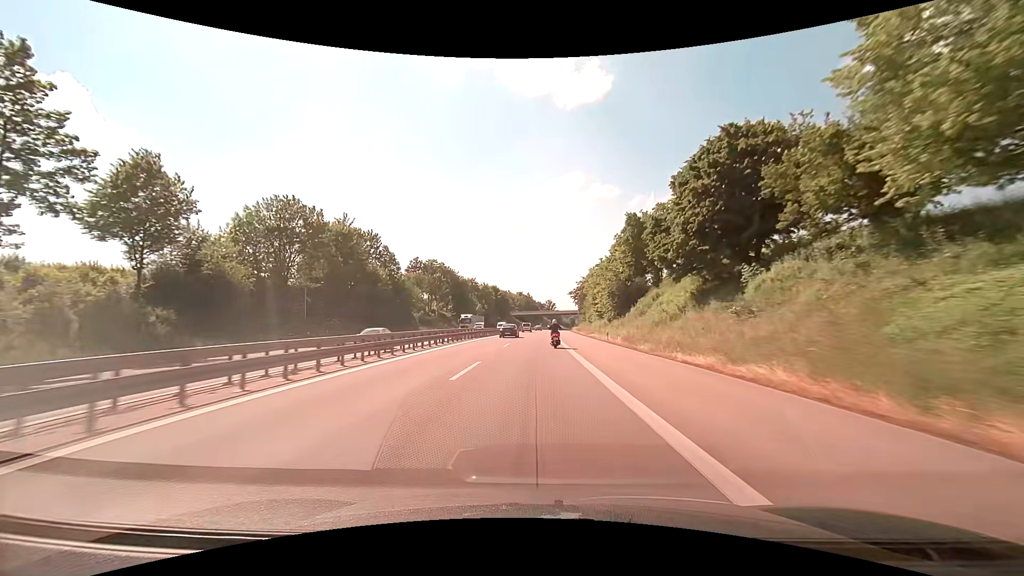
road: motorway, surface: asphalt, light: Day
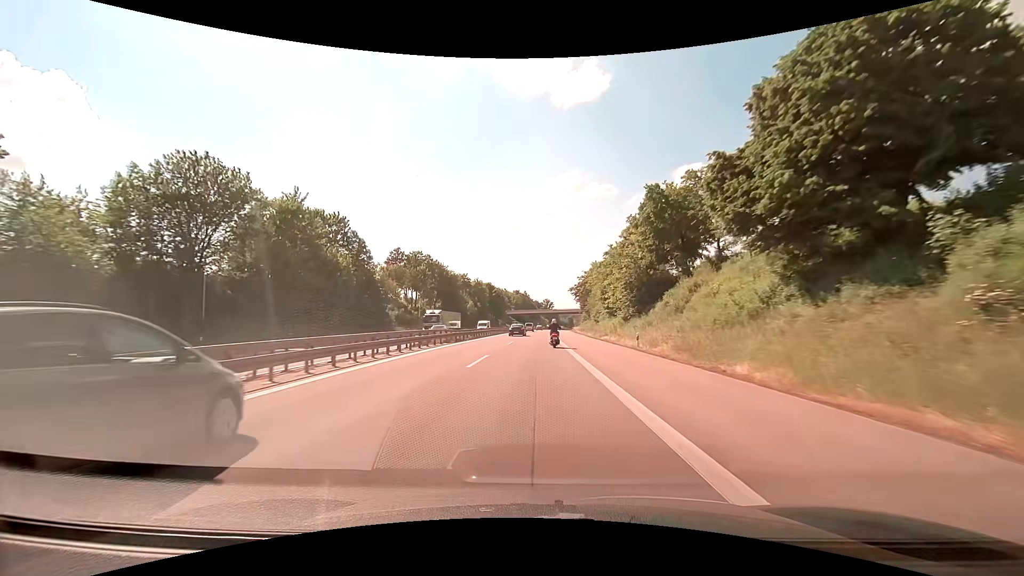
(0.0, +14.6) m; 0°
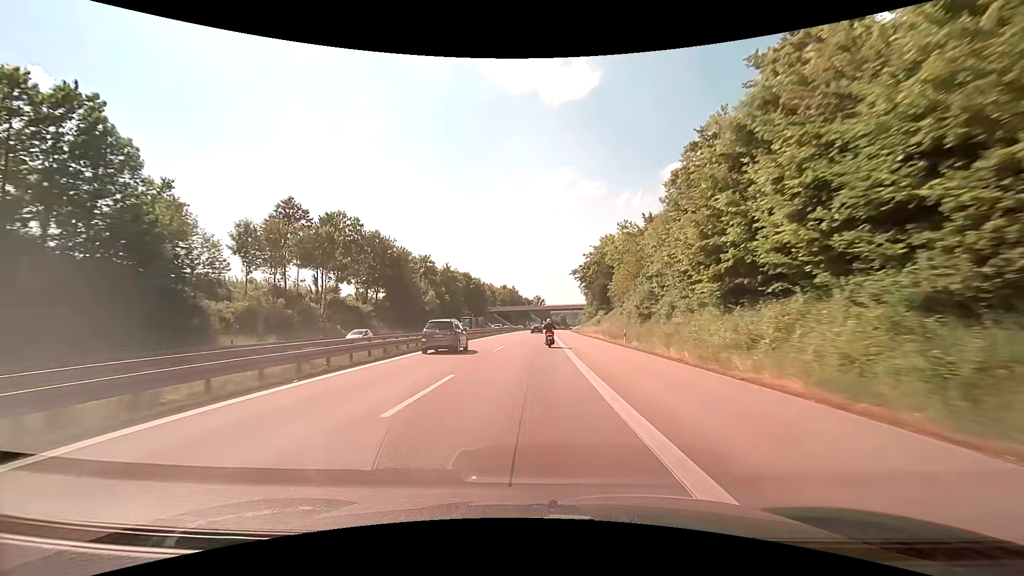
(+0.5, +44.2) m; +1°
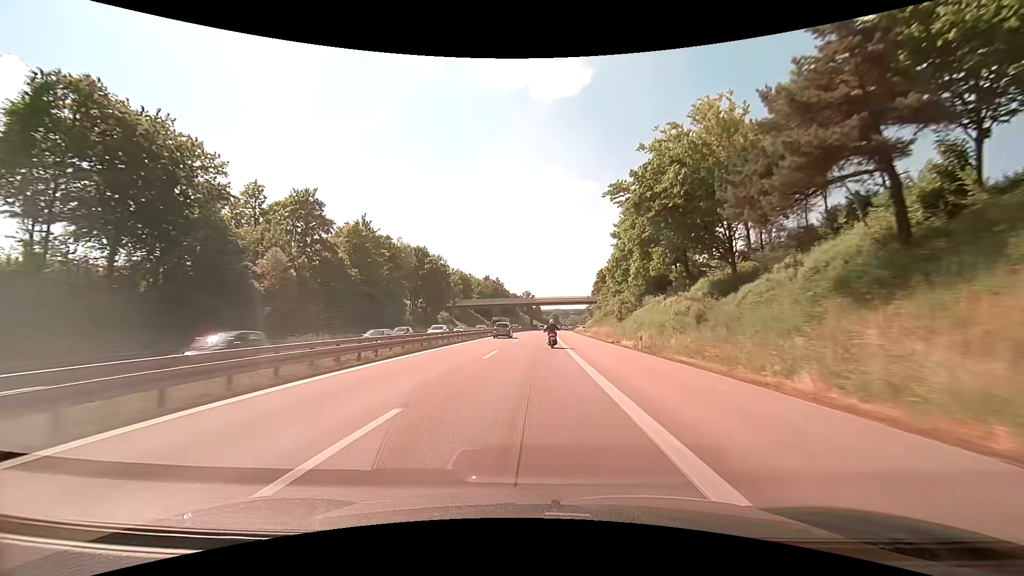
(+0.5, +59.4) m; +1°
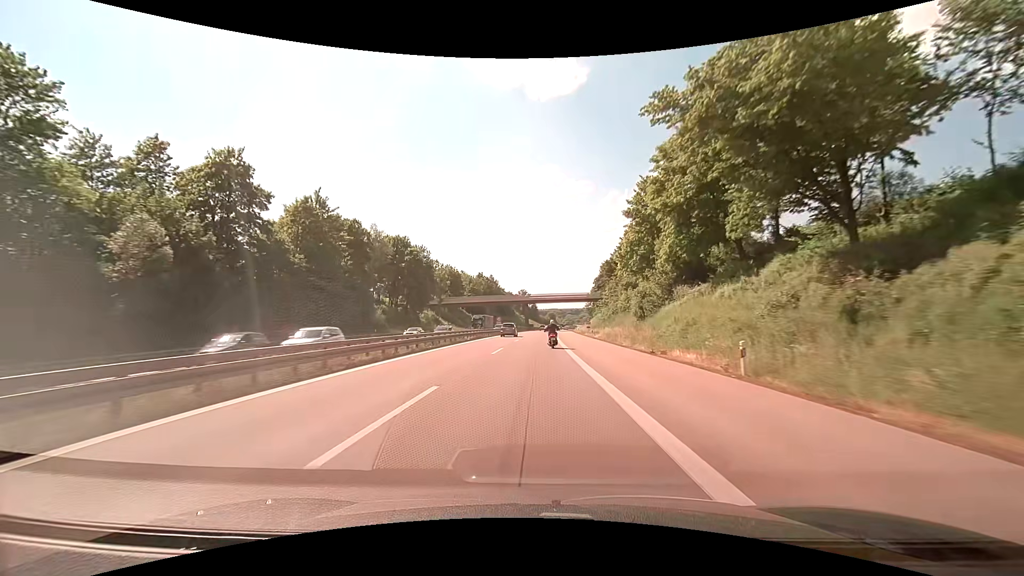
(+0.1, +15.0) m; 0°
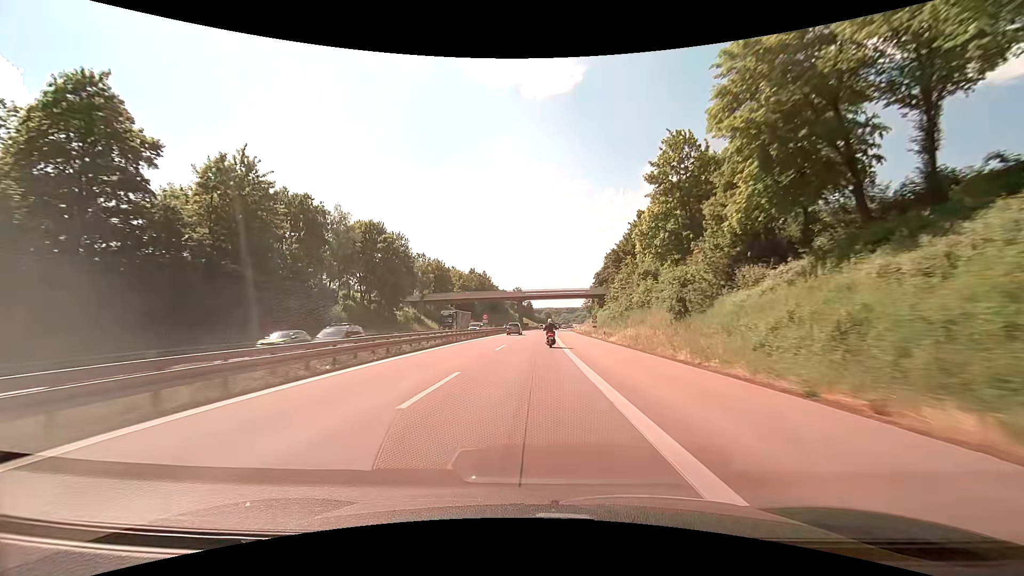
(+0.1, +15.0) m; +1°
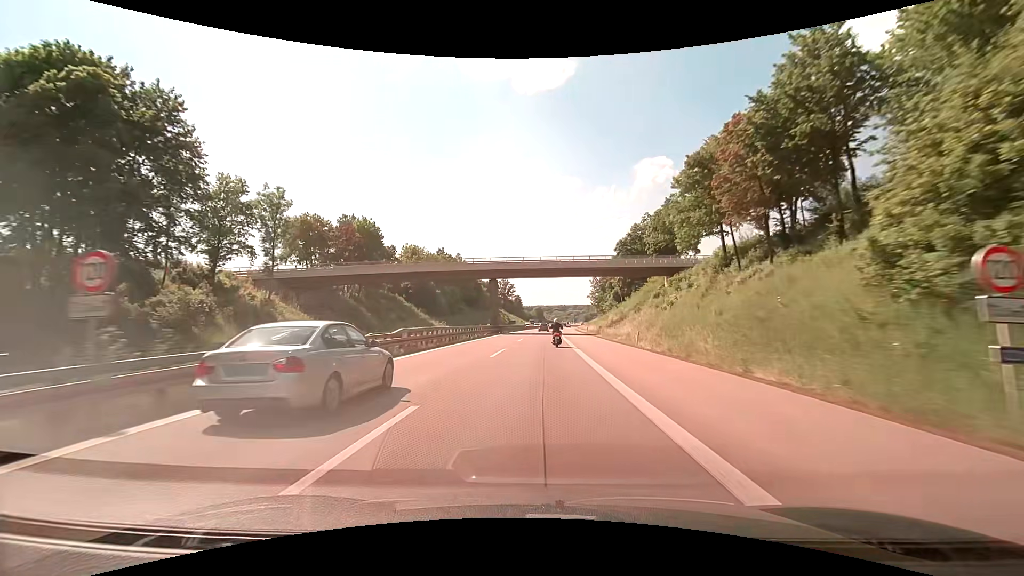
(+0.4, +60.0) m; +1°
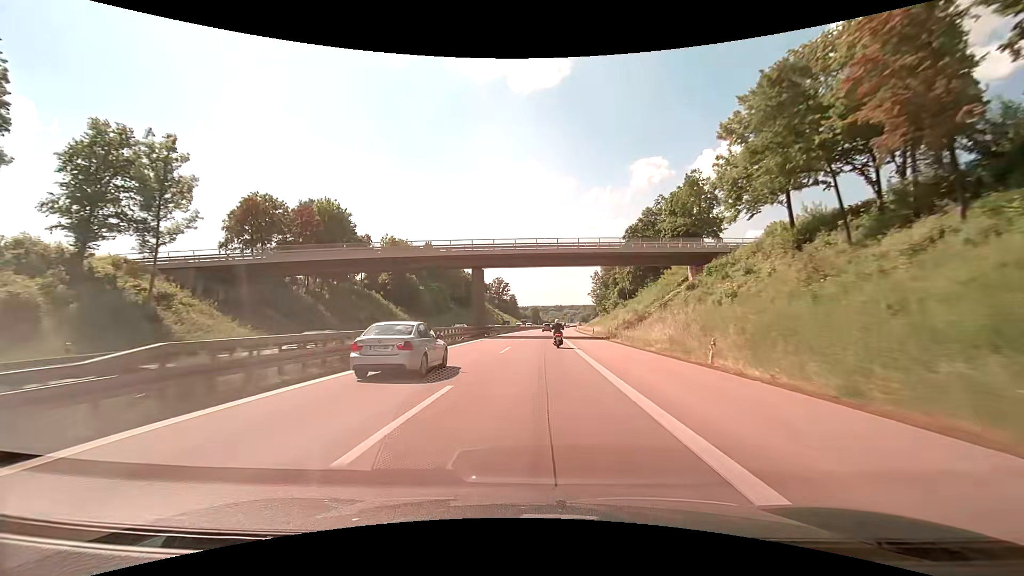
(+0.1, +15.0) m; 0°
(0, +10) (0, +20) (0, +30) (0, +40) (+1, +50) (+1, +60) (+1, +70) (+2, +80) (+2, +90) (+3, +100) m
